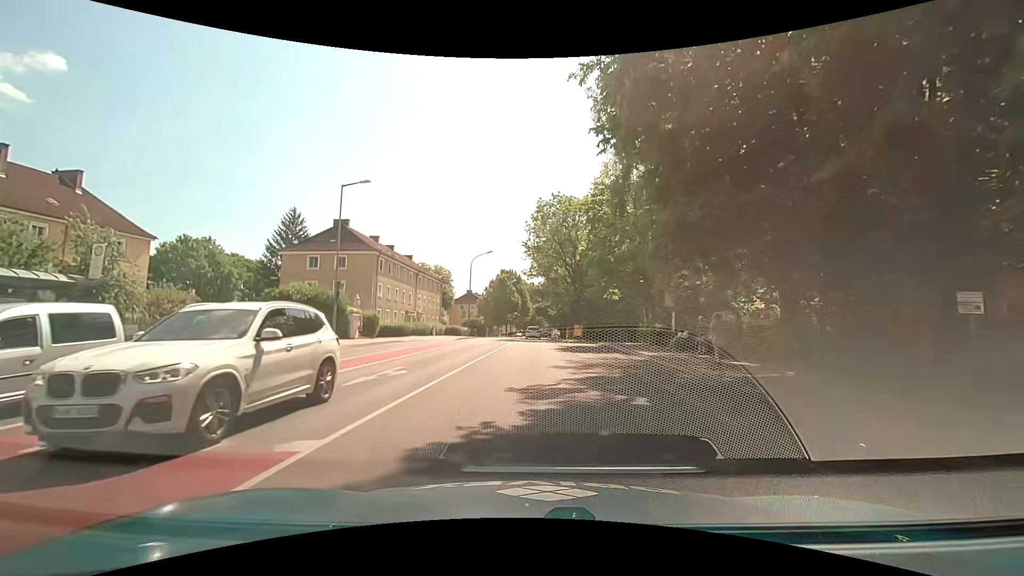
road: tertiary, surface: asphalt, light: Day
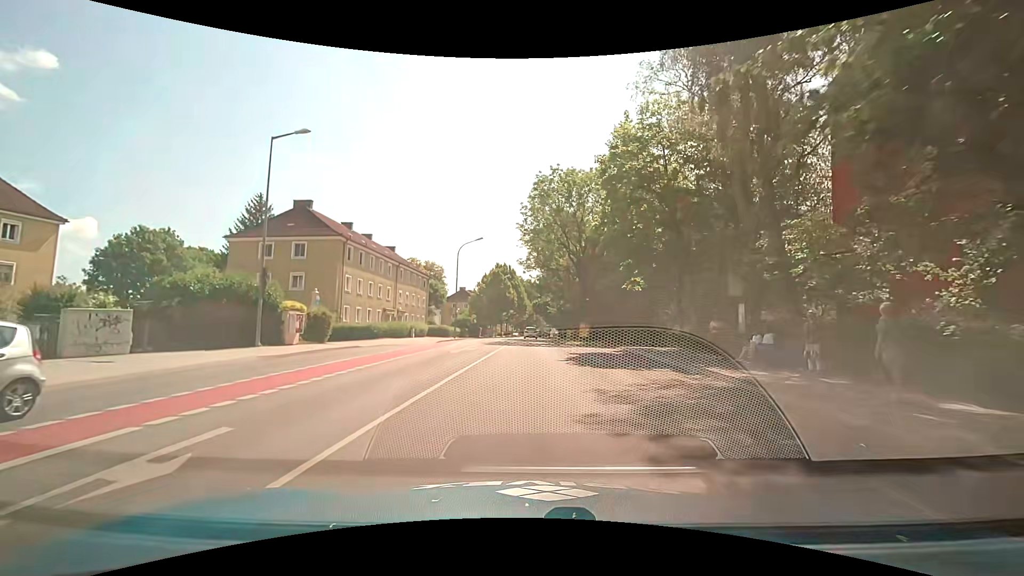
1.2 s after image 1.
(0.0, +8.9) m; +1°
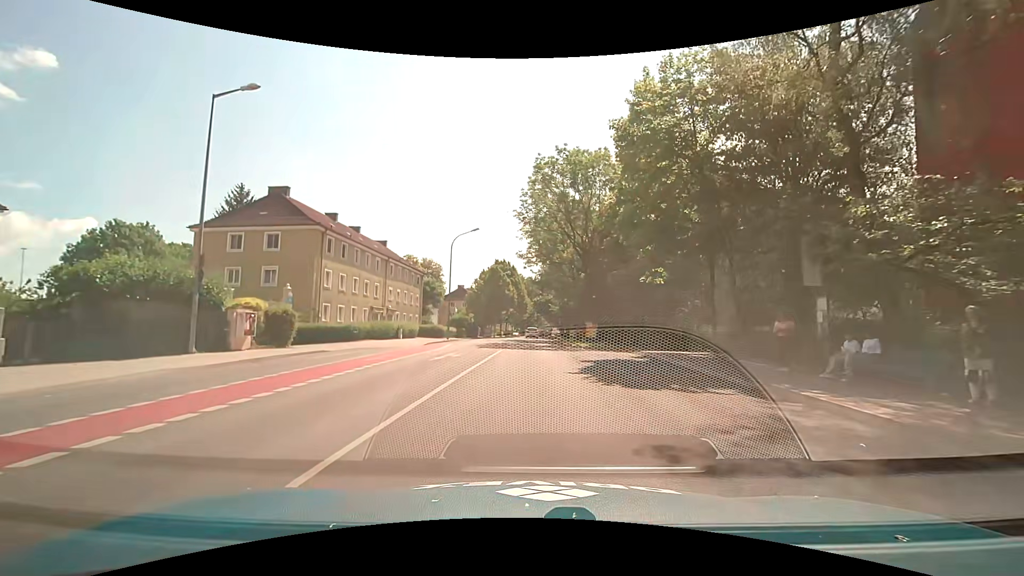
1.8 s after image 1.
(-0.1, +4.8) m; -1°
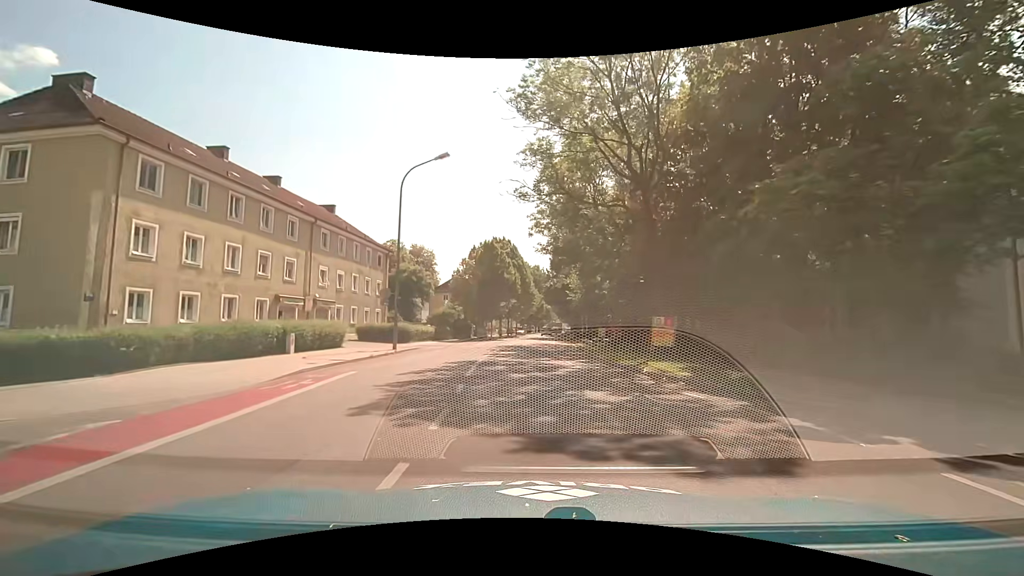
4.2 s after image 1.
(-0.1, +20.4) m; -1°
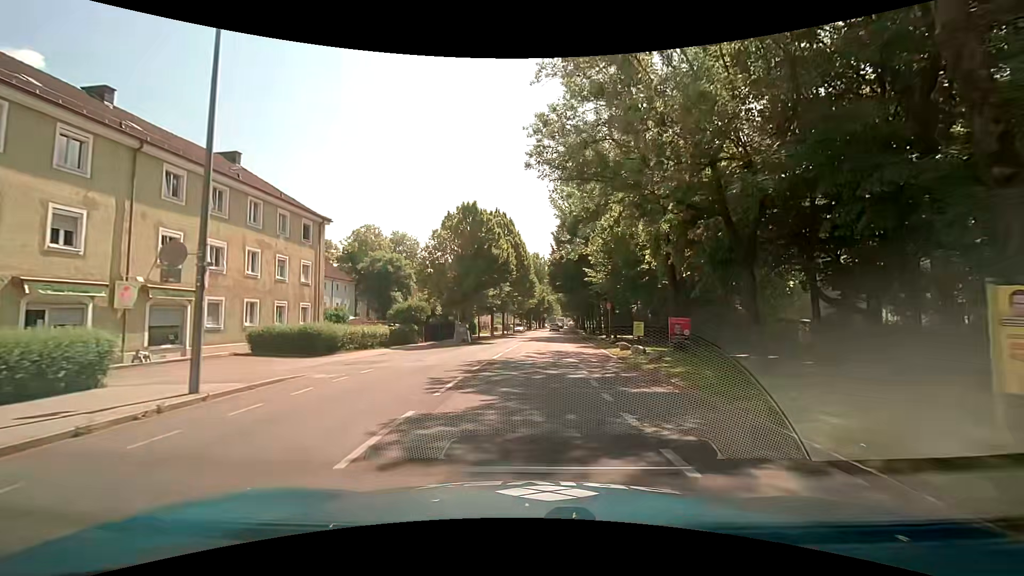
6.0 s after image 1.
(-0.1, +15.7) m; 0°
